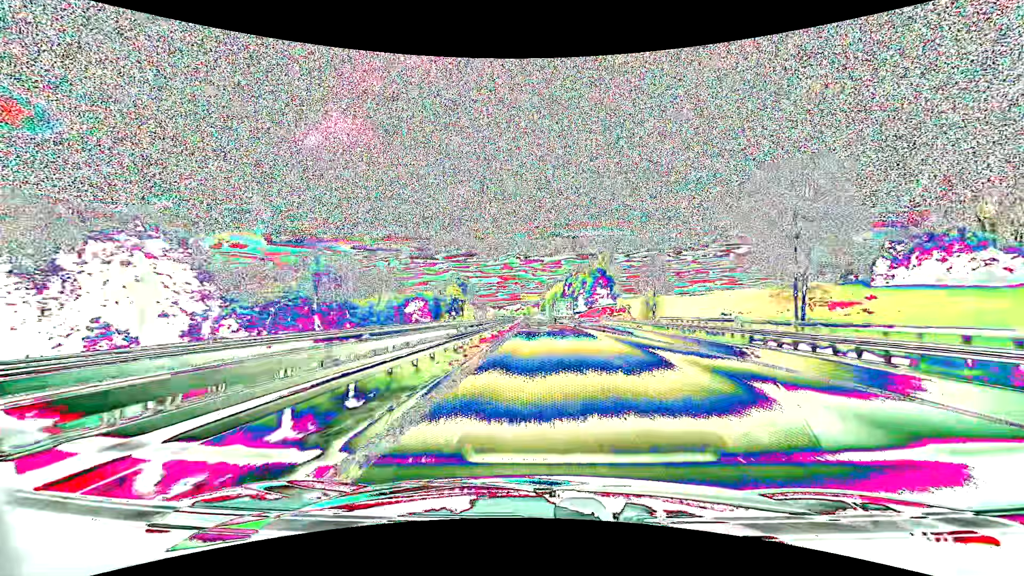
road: motorway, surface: asphalt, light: Day
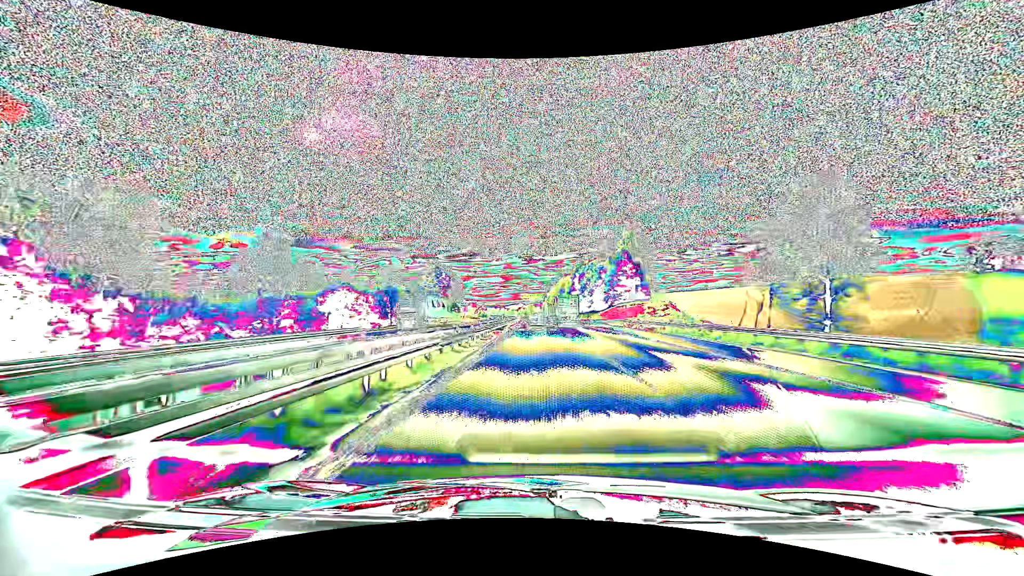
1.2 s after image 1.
(-0.1, +40.0) m; 0°
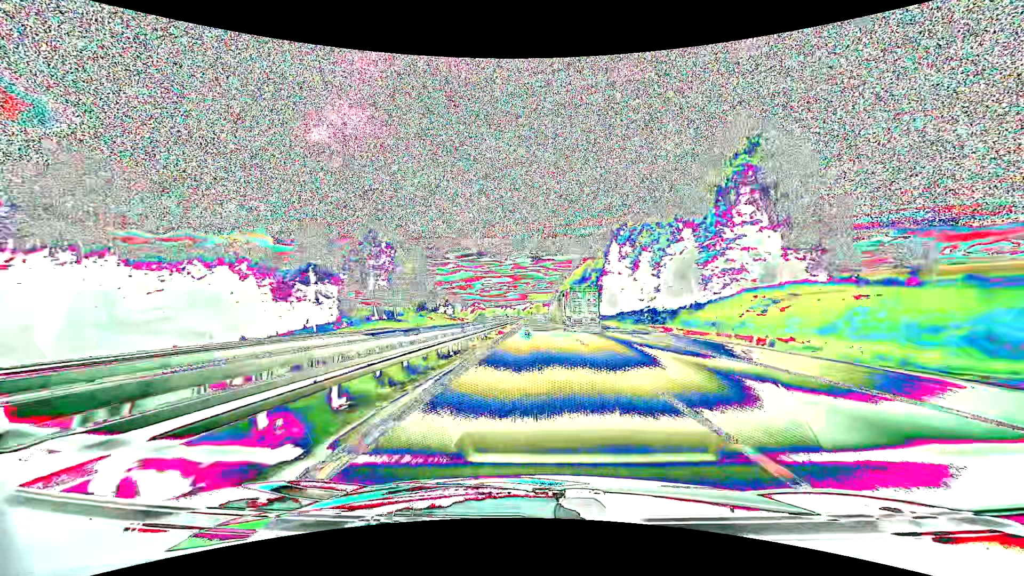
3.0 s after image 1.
(-0.5, +60.5) m; -1°
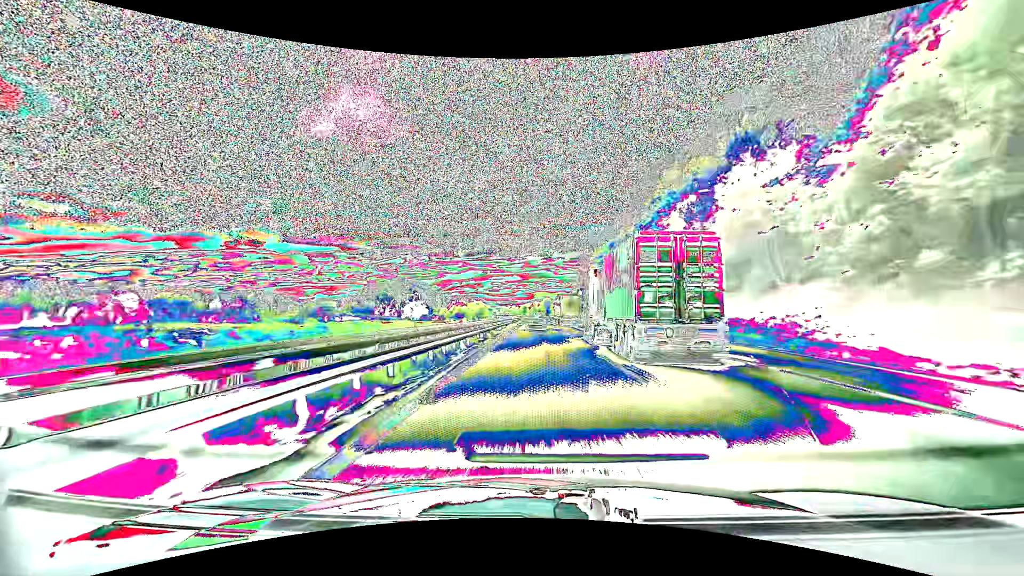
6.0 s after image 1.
(-0.8, +101.3) m; -1°
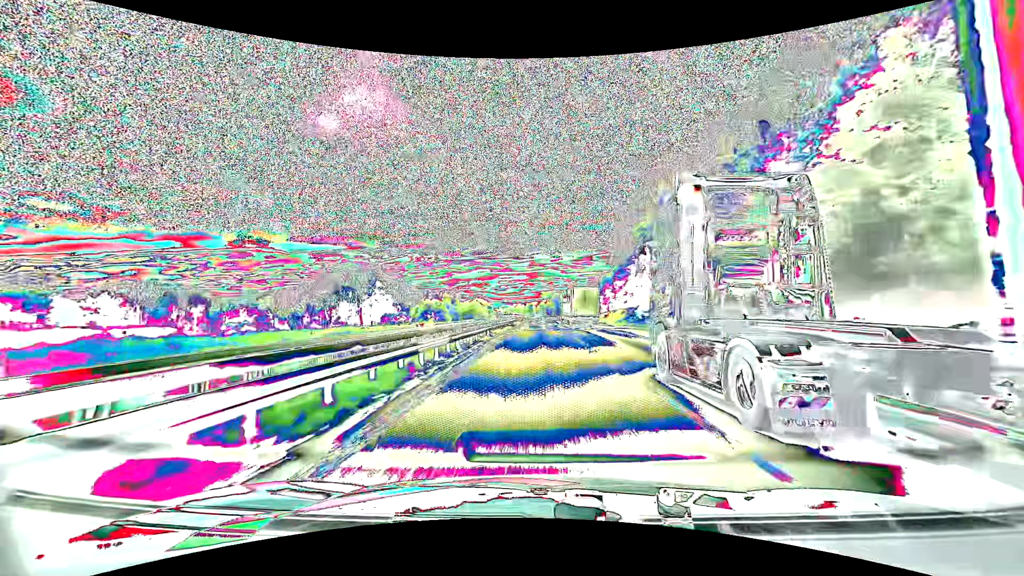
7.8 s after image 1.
(-0.4, +61.3) m; -1°
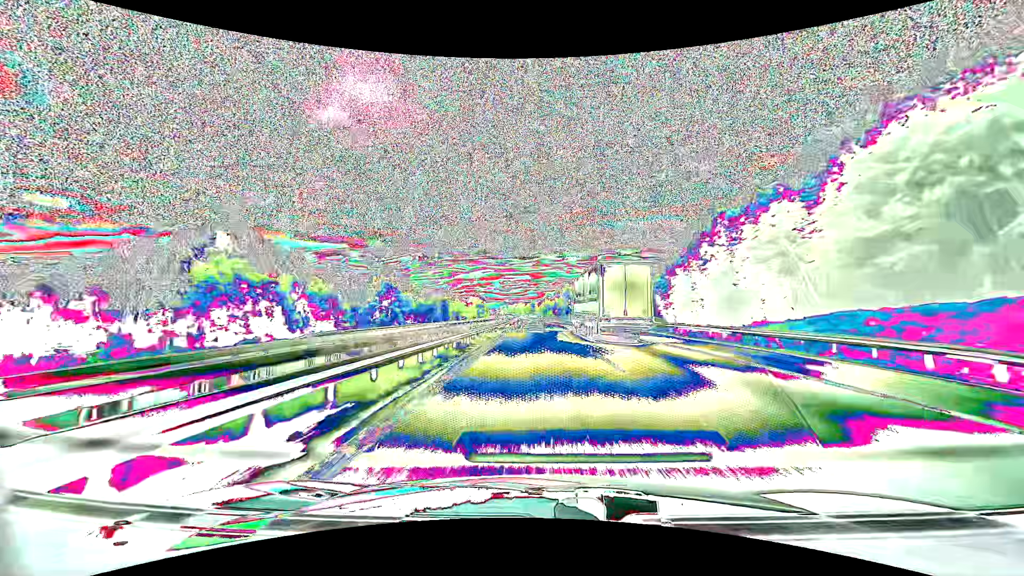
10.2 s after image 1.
(-0.6, +82.0) m; 0°
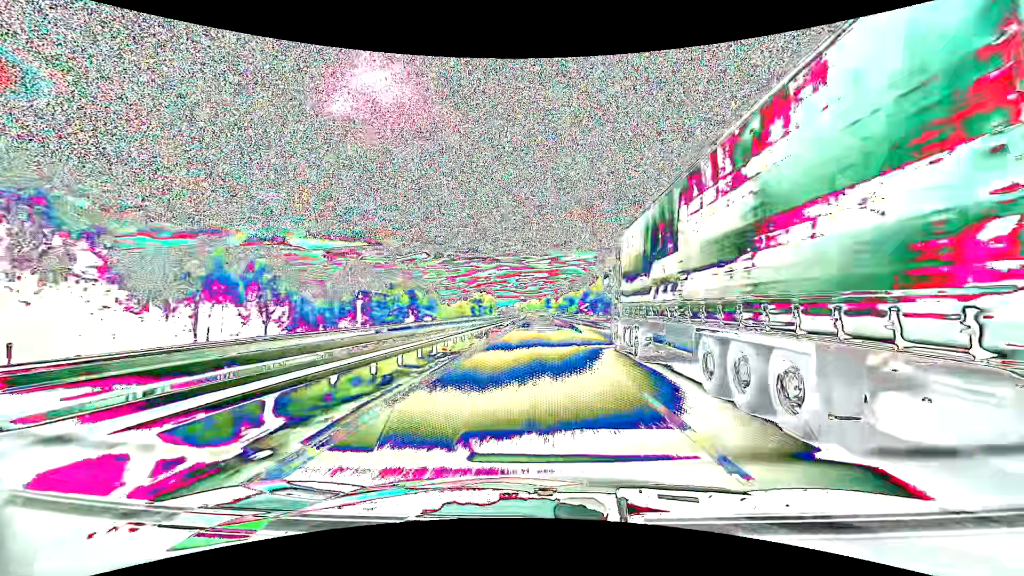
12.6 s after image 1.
(-0.8, +81.3) m; -2°
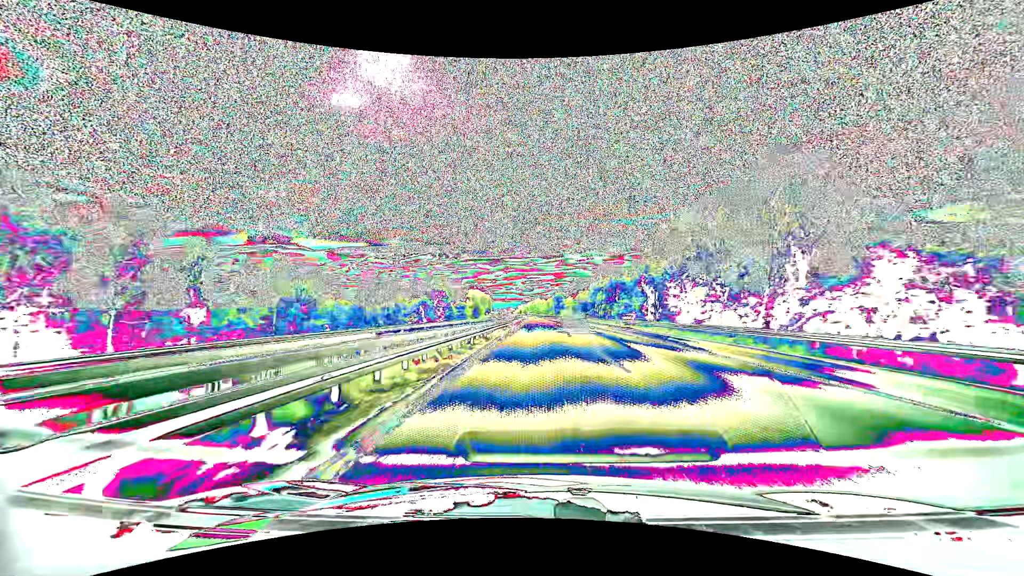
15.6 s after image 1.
(-0.8, +99.2) m; -1°
(0, +10) (0, +20) (0, +30) (0, +40) (0, +50) (0, +60) (0, +70) (0, +80) (+1, +90) (+1, +100) m
